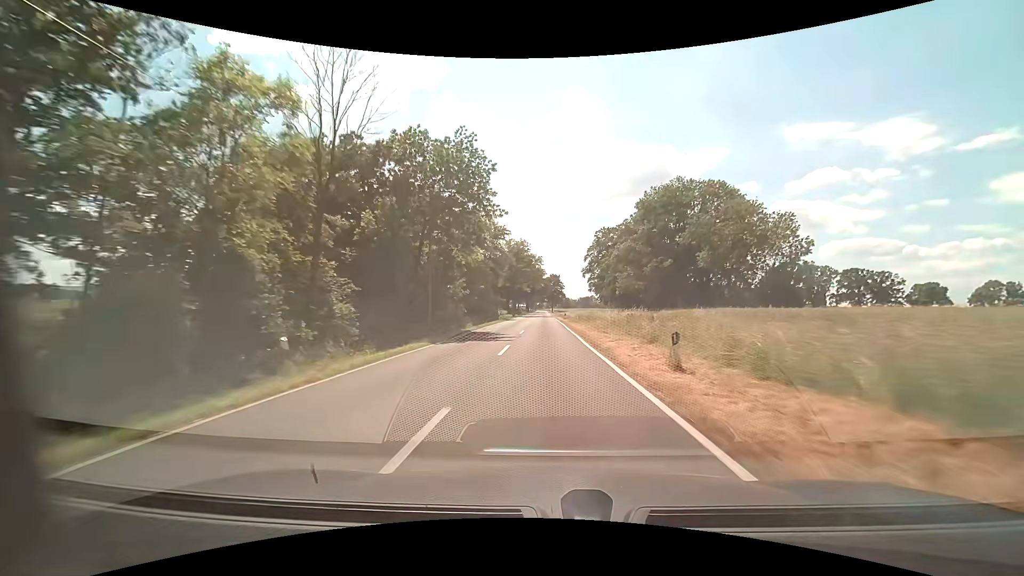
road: tertiary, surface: asphalt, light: Day
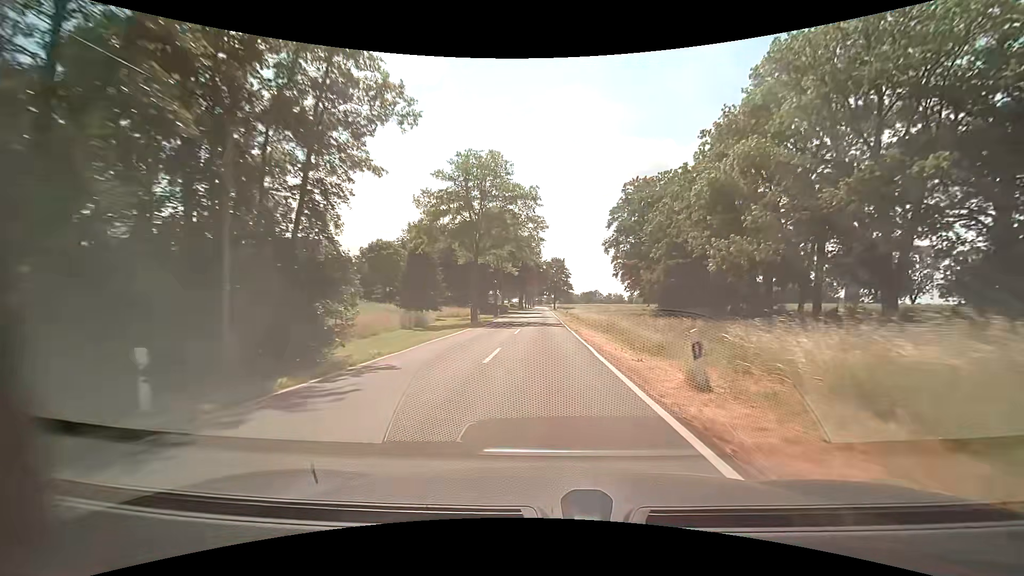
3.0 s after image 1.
(-0.3, +52.5) m; -1°
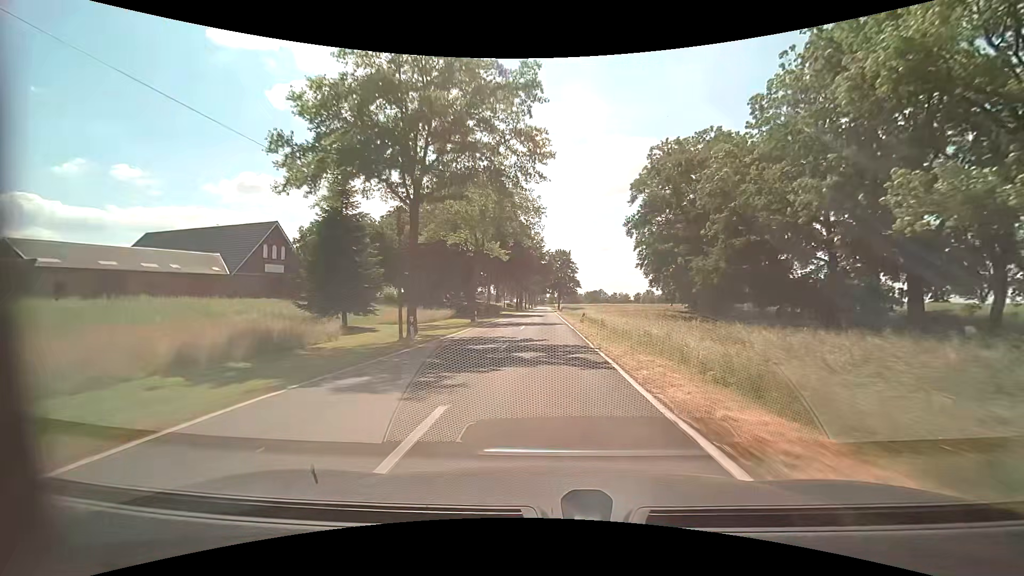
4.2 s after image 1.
(0.0, +21.2) m; 0°
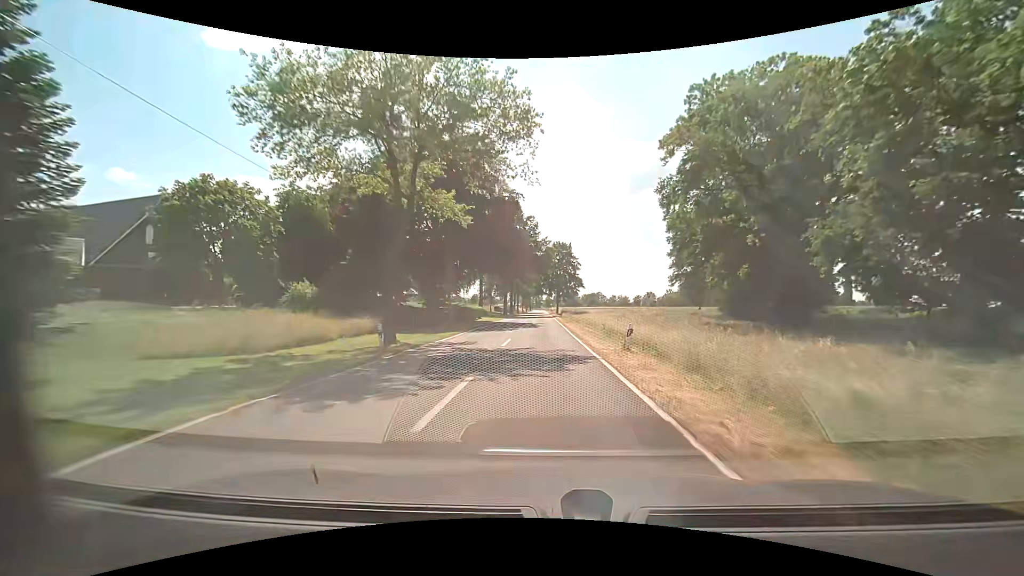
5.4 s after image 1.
(-0.1, +21.3) m; 0°
(0, +10) (0, +20) (0, +30) (0, +40) (0, +50) (0, +60) (0, +70) (0, +80) (0, +90) (0, +100) m
